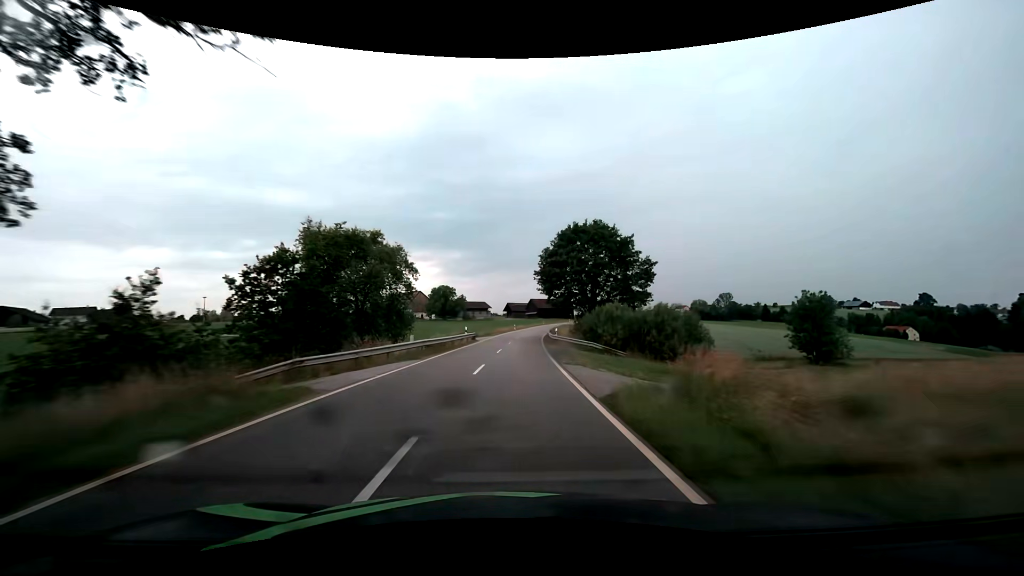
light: Day
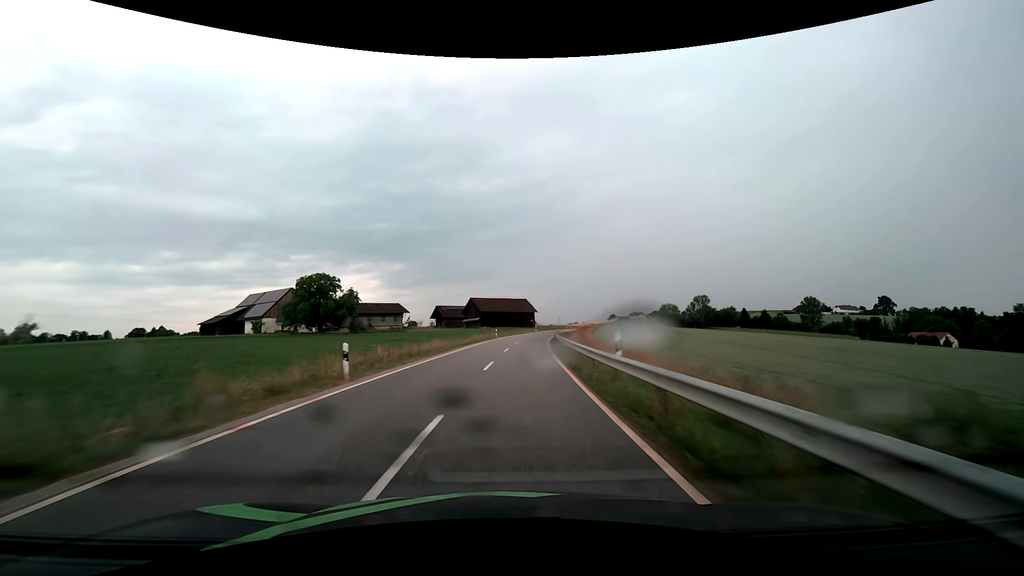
(+3.8, +71.4) m; +7°
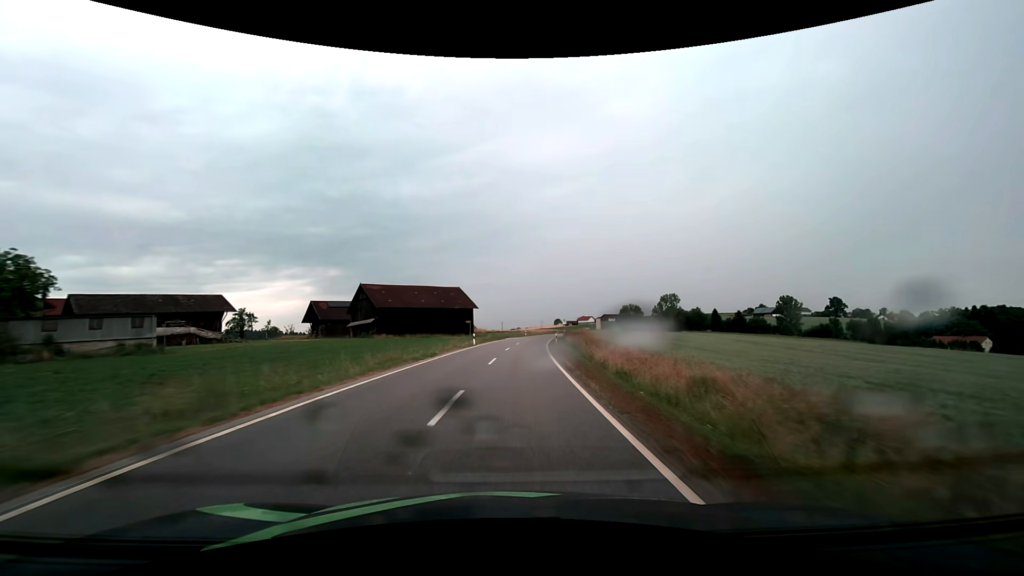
(+3.3, +57.5) m; +7°
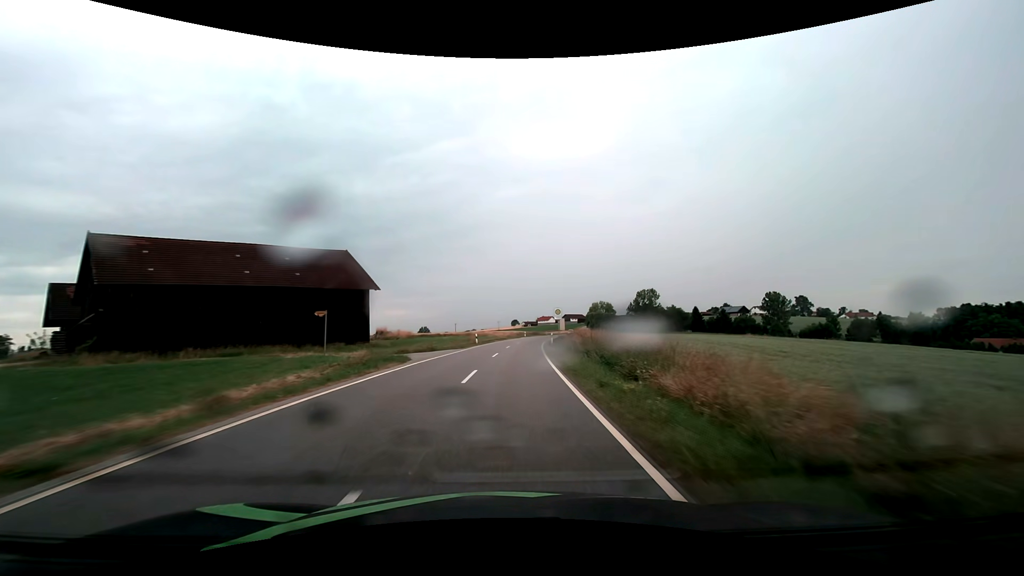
(+2.0, +43.2) m; +5°
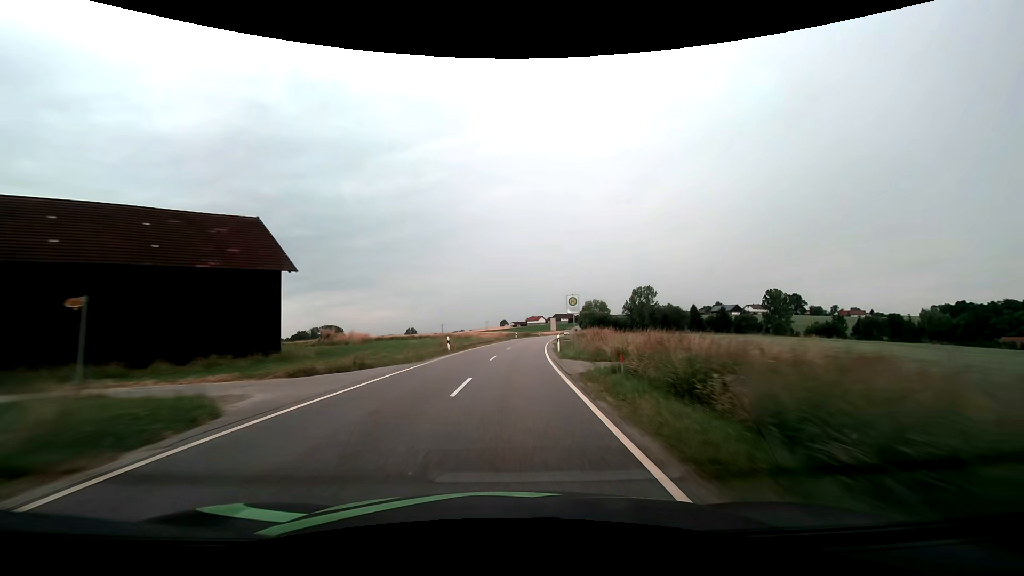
(+0.2, +14.5) m; +1°
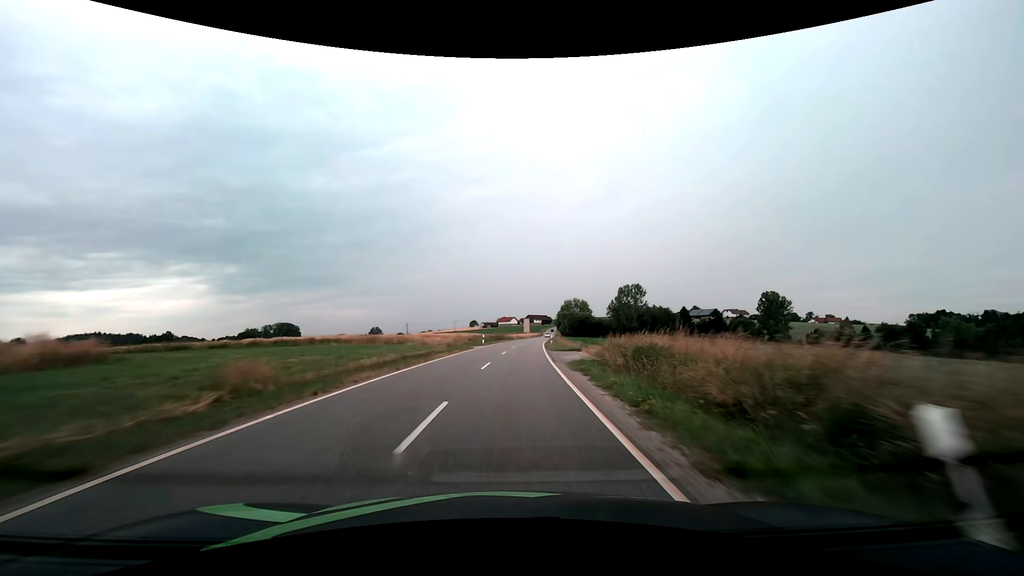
(+0.7, +28.9) m; +3°
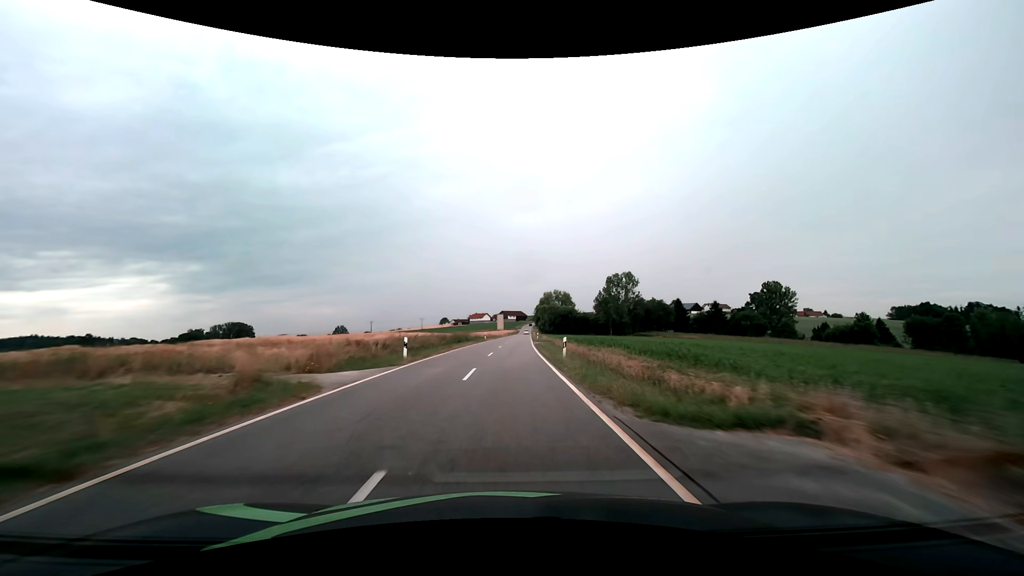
(+0.9, +29.0) m; +3°
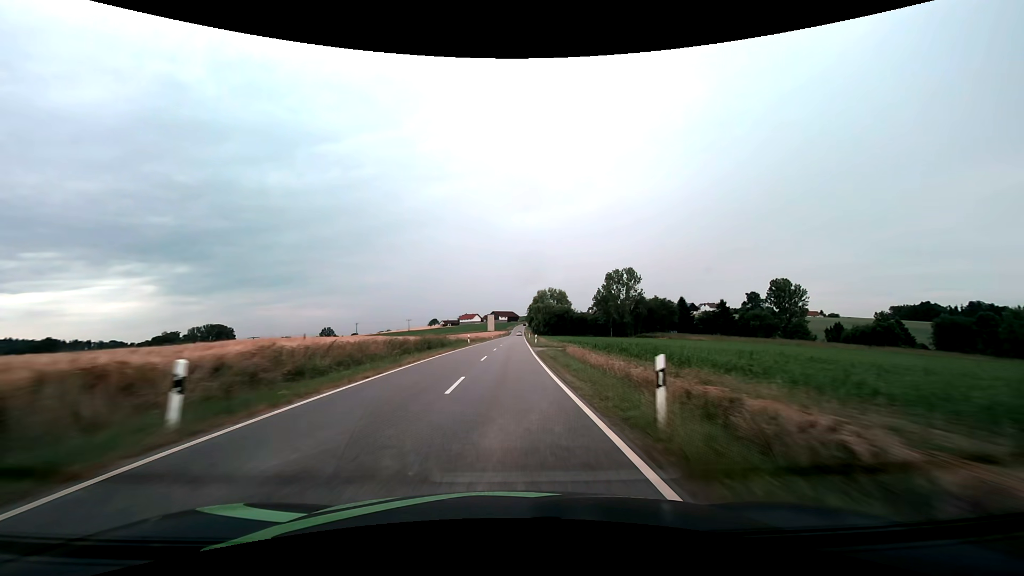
(+0.1, +14.6) m; +1°
(0, +10) (0, +20) (0, +30) (0, +40) (+1, +50) (+1, +60) (+1, +70) (+2, +80) (+2, +90) (+2, +100) m
